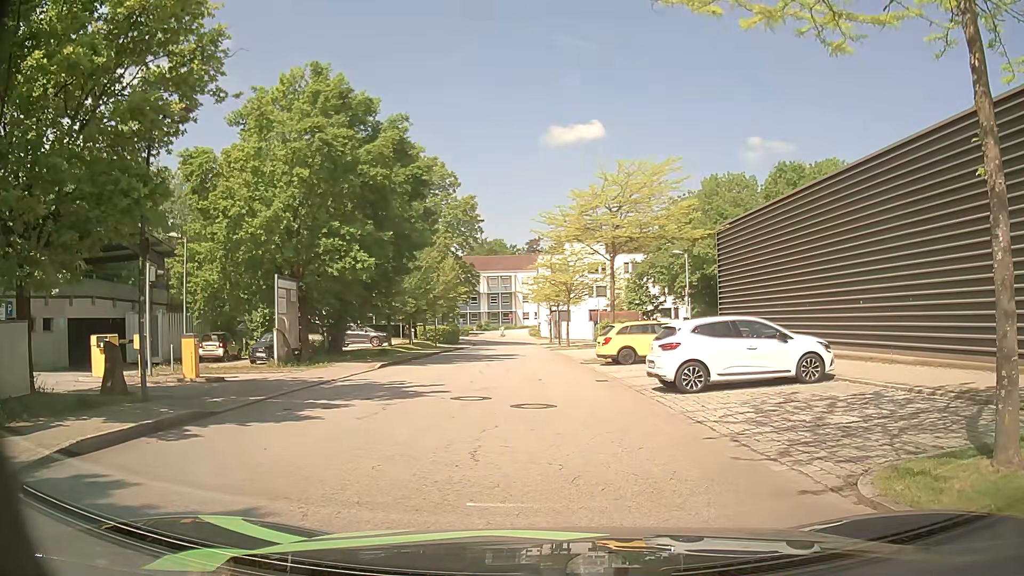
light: Day
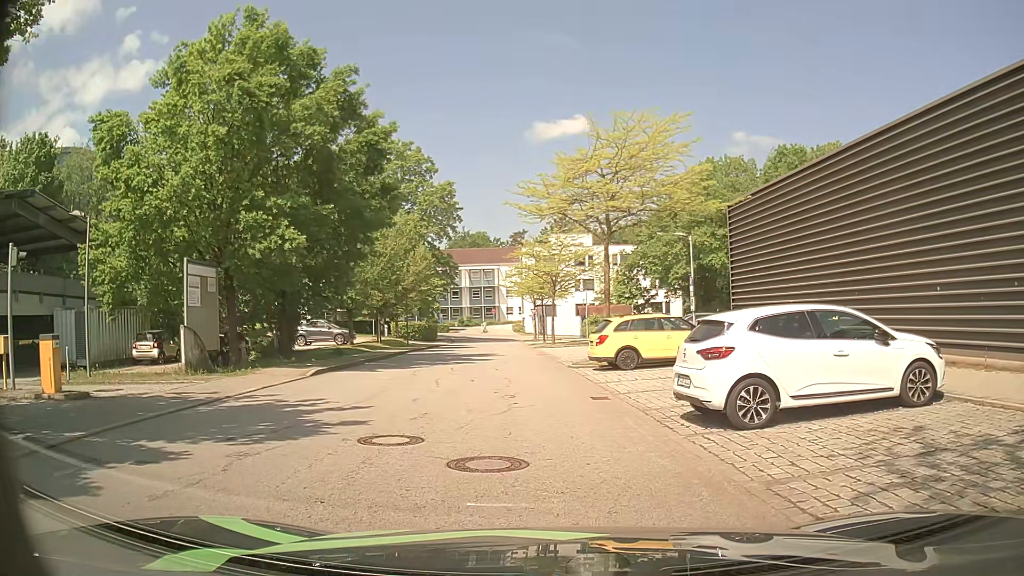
(+0.3, +5.2) m; +3°
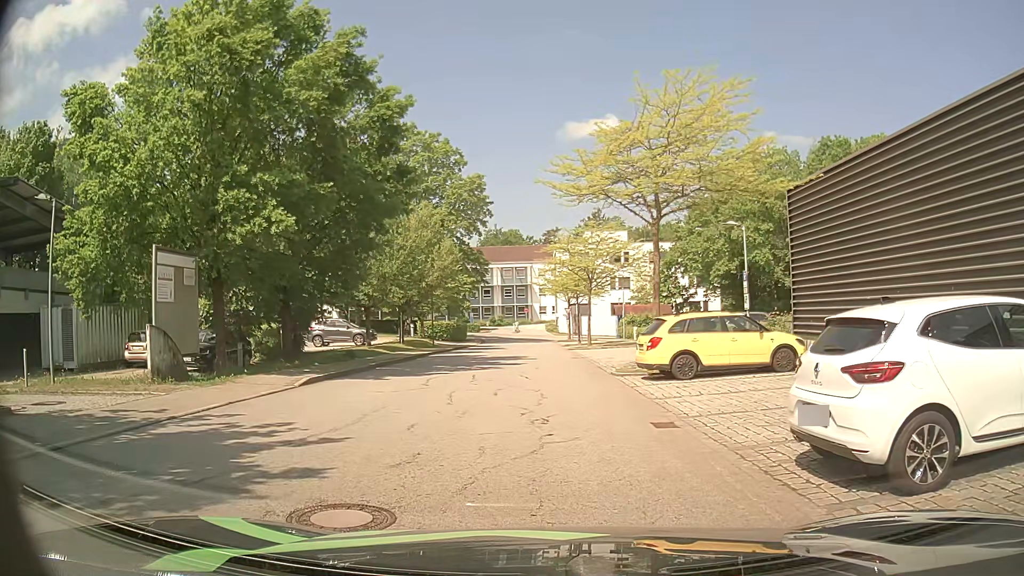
(-0.1, +3.3) m; -4°
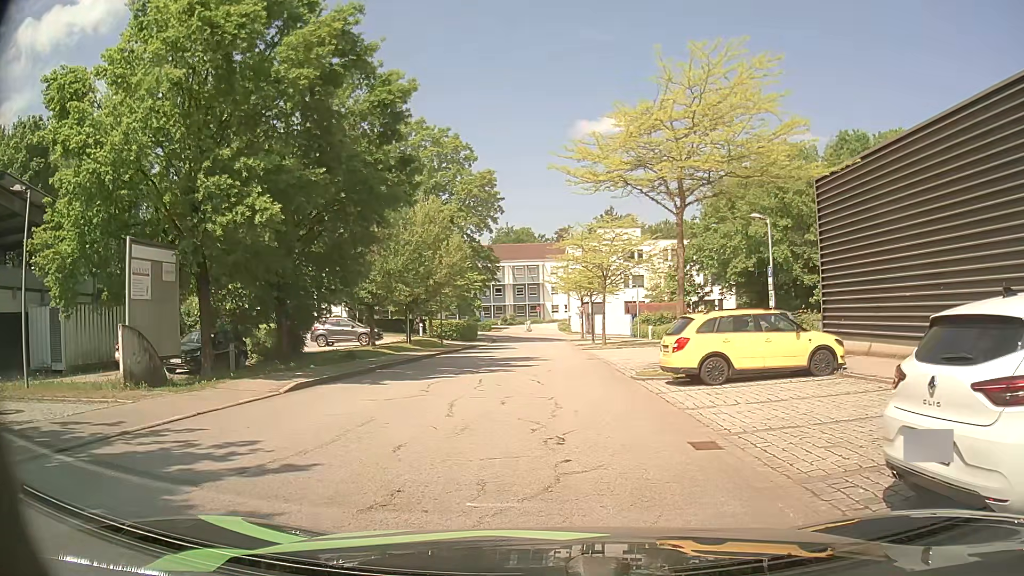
(0.0, +1.6) m; -1°
